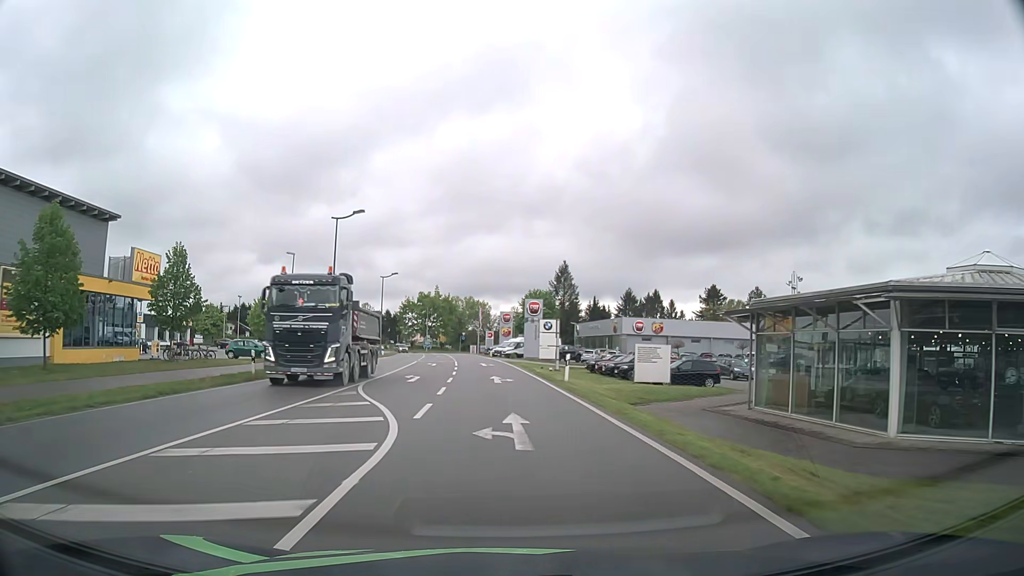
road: secondary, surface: asphalt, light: Day
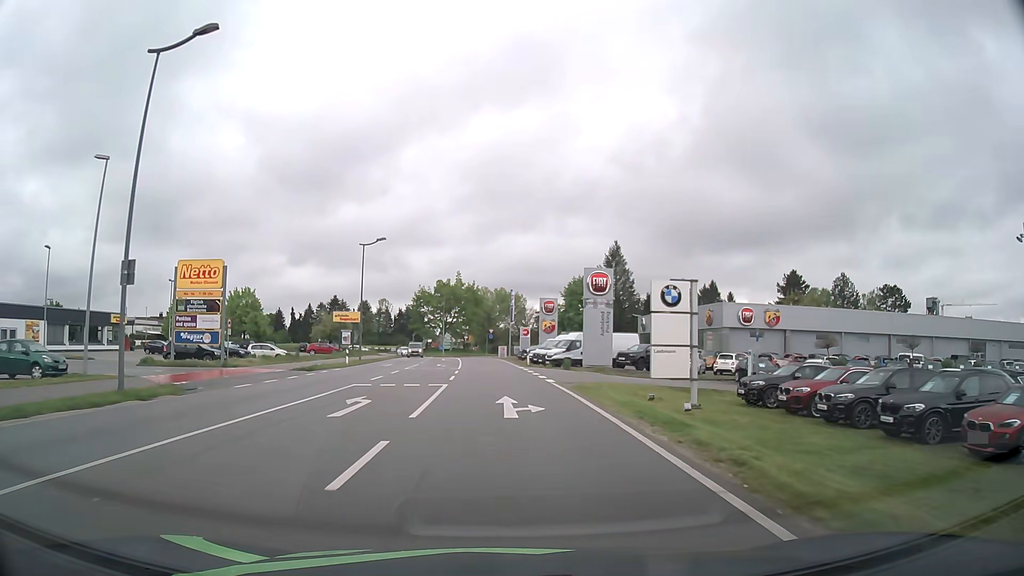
(-0.6, +30.3) m; -3°
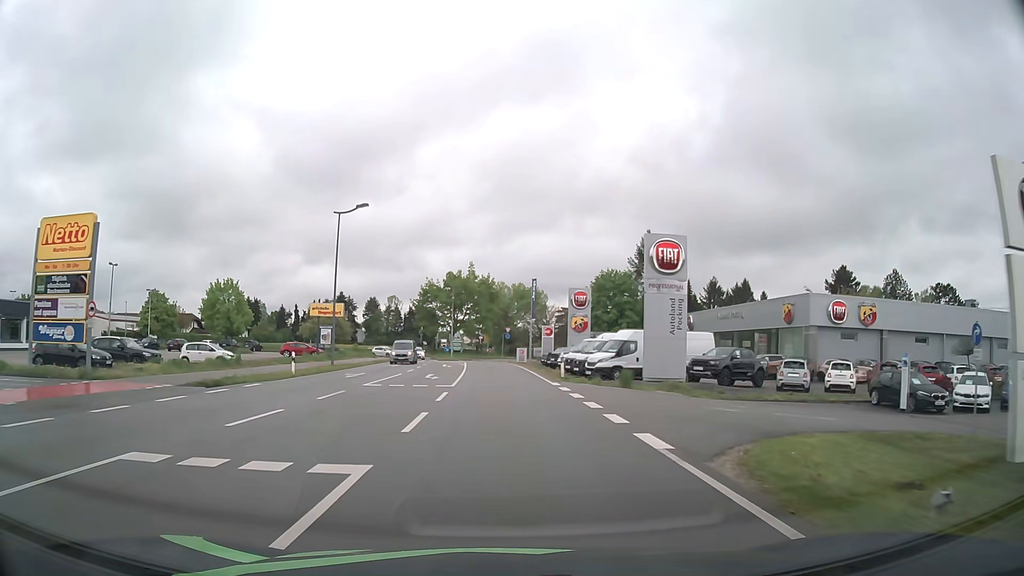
(-0.3, +14.9) m; -2°
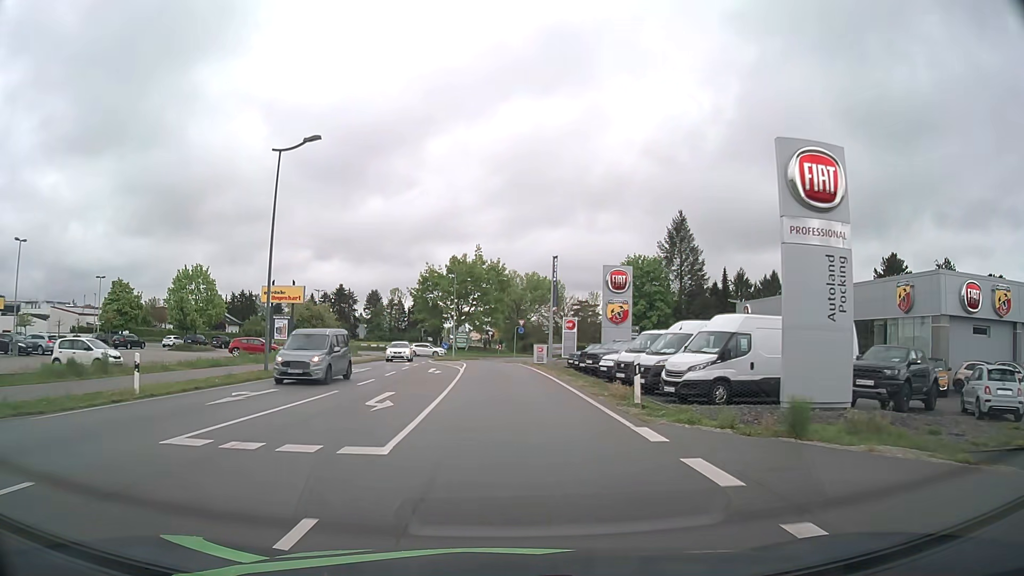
(-0.1, +14.5) m; -1°
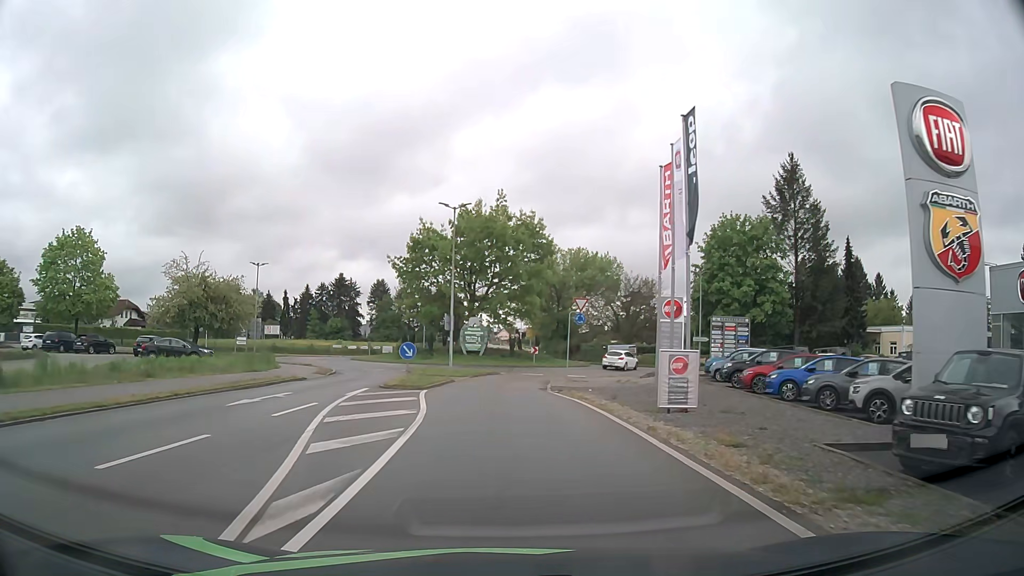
(-0.6, +33.1) m; -3°
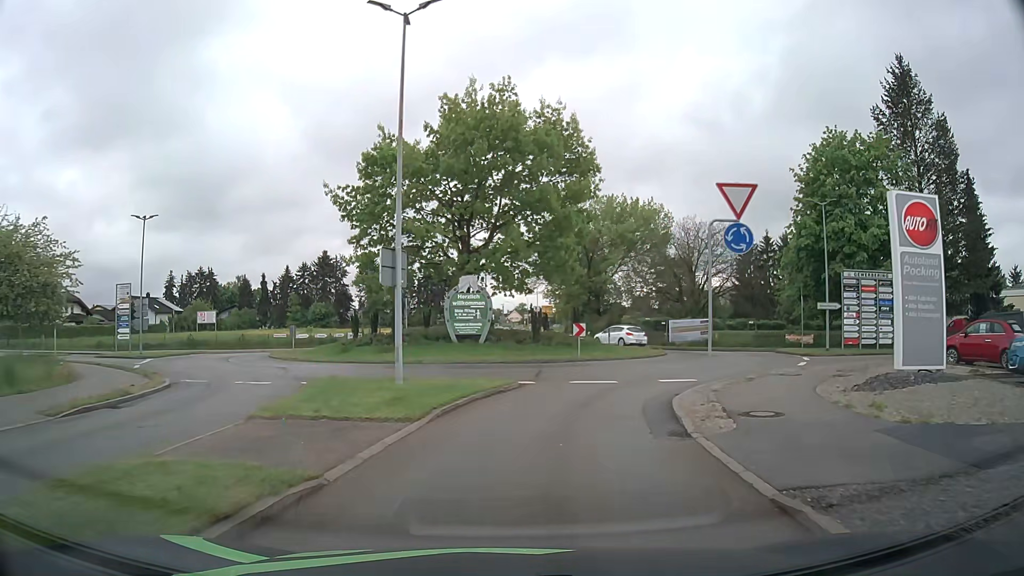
(-0.3, +22.3) m; 0°
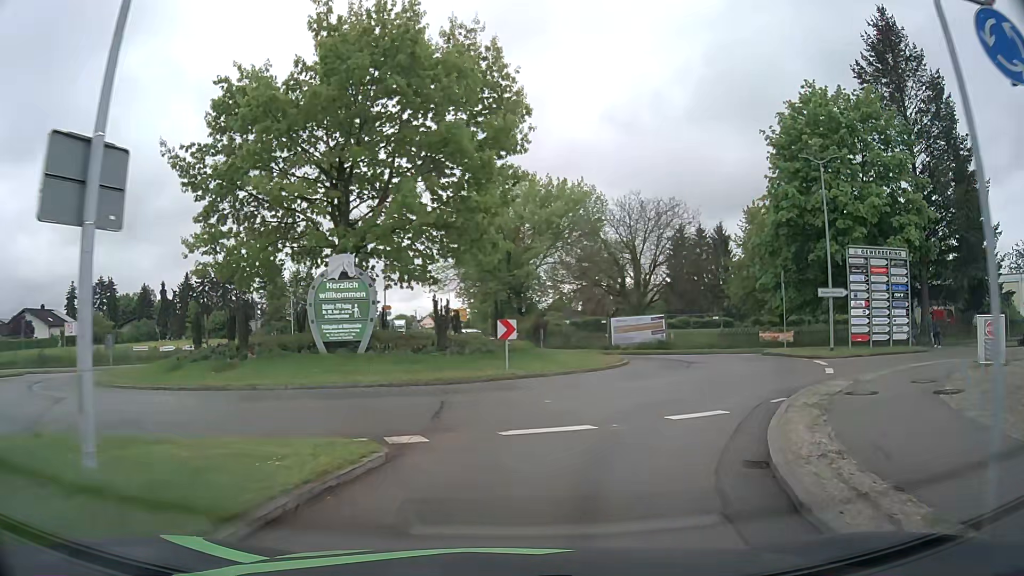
(+0.4, +9.5) m; +7°
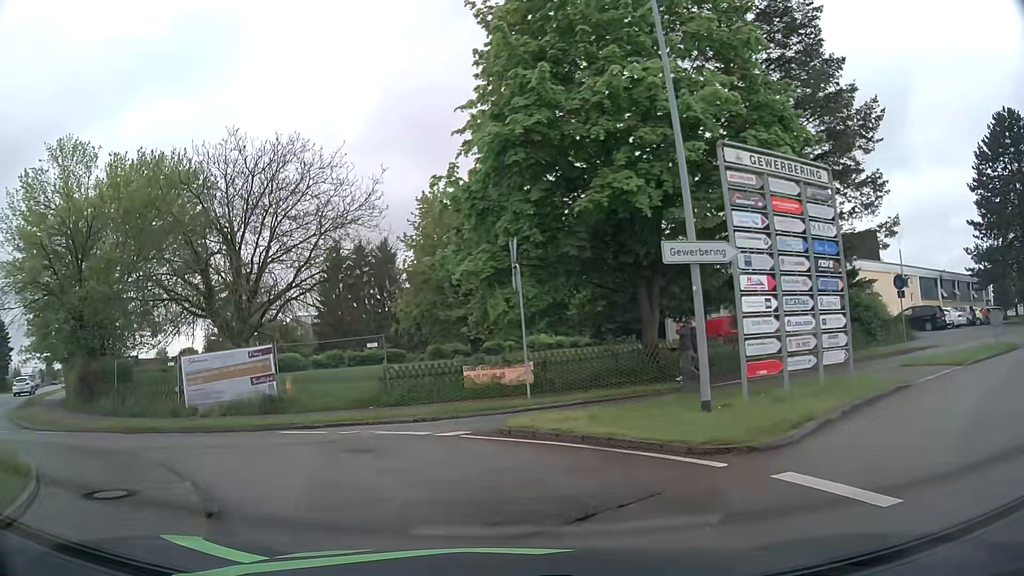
(+5.2, +18.3) m; +28°
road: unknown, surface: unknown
(-3, +9) (-11, +15) (-21, +13) (-27, +6) (-31, -3) (-38, -11) (-46, -17) (-54, -23) (-62, -28) (-71, -33) m
